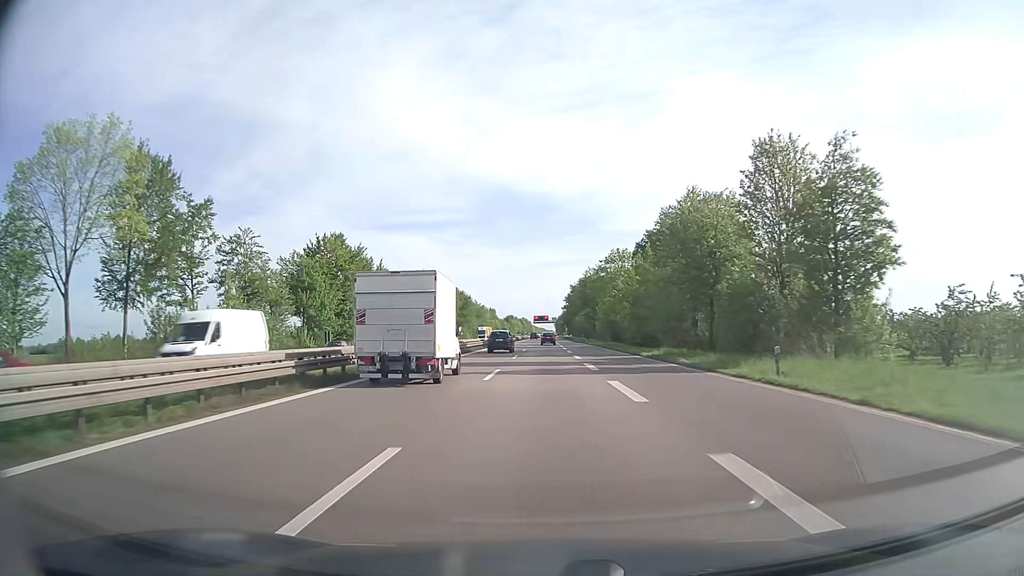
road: trunk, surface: asphalt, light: Day
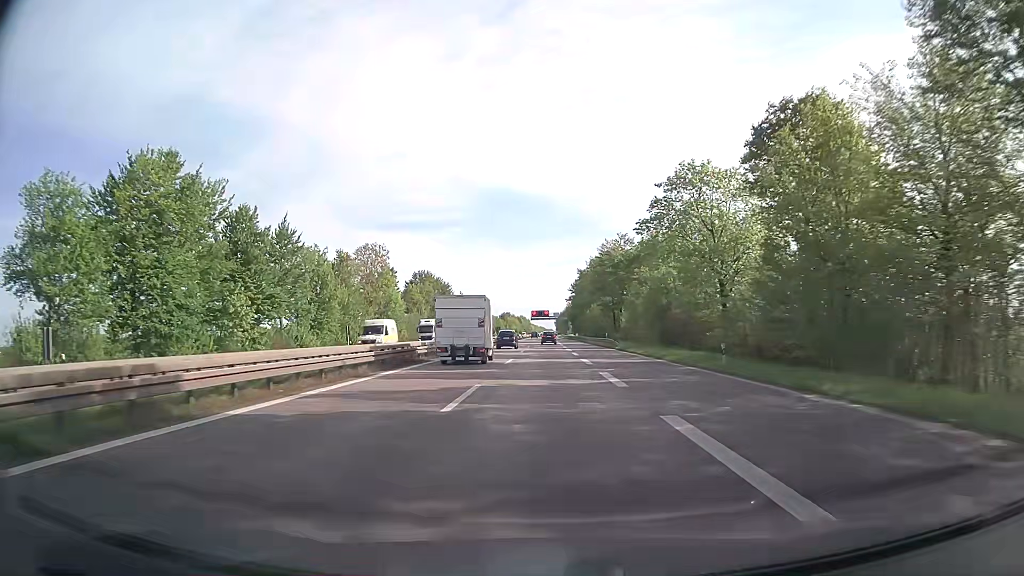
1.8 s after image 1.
(-0.1, +44.7) m; 0°
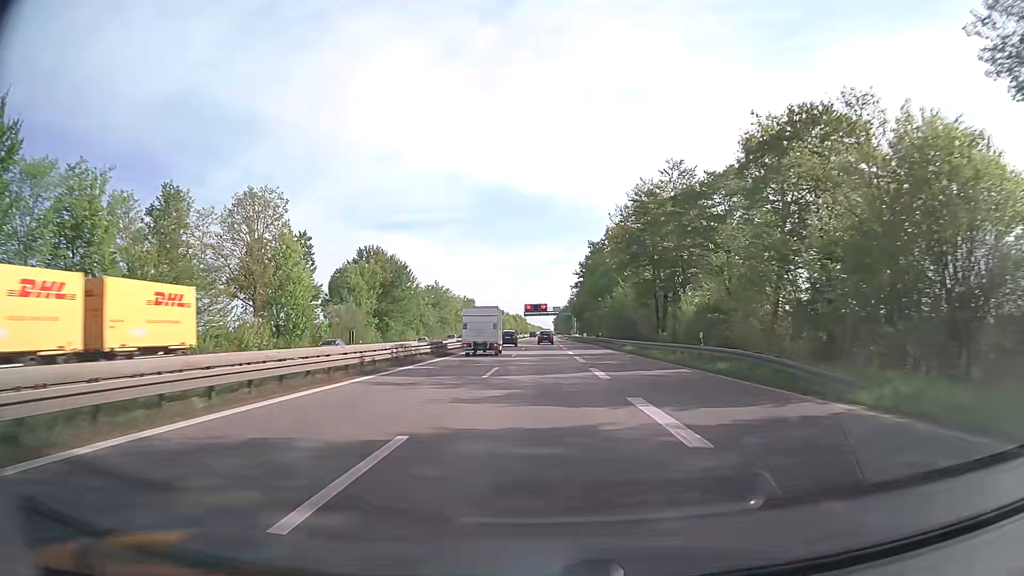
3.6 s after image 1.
(0.0, +45.0) m; 0°
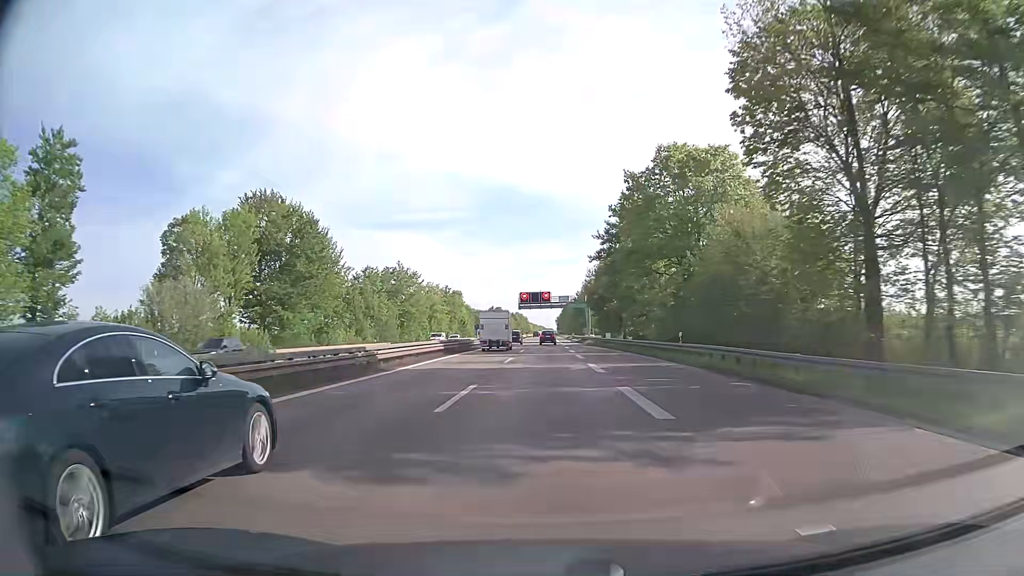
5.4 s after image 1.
(+0.1, +45.6) m; 0°
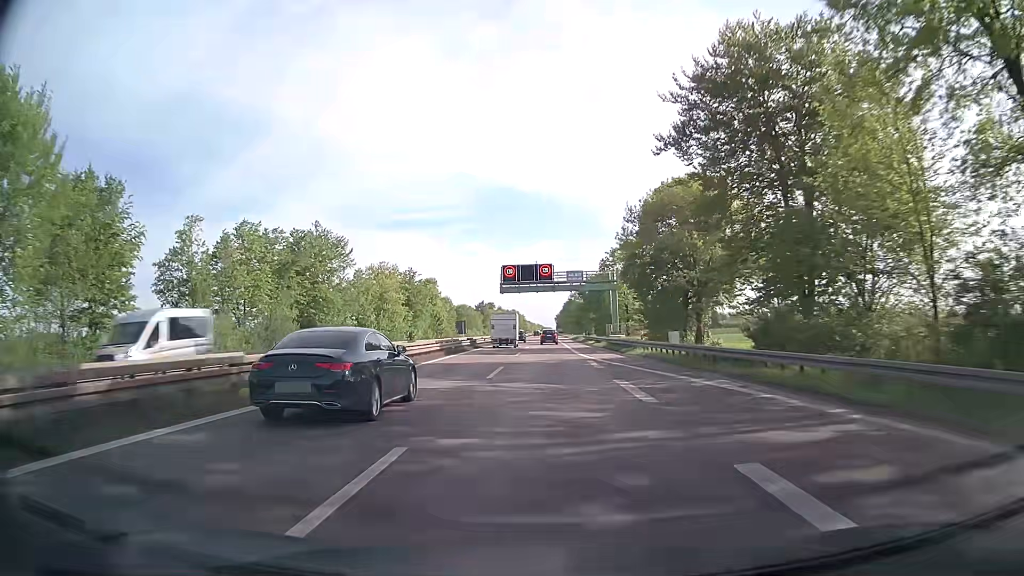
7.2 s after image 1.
(-0.1, +45.9) m; 0°
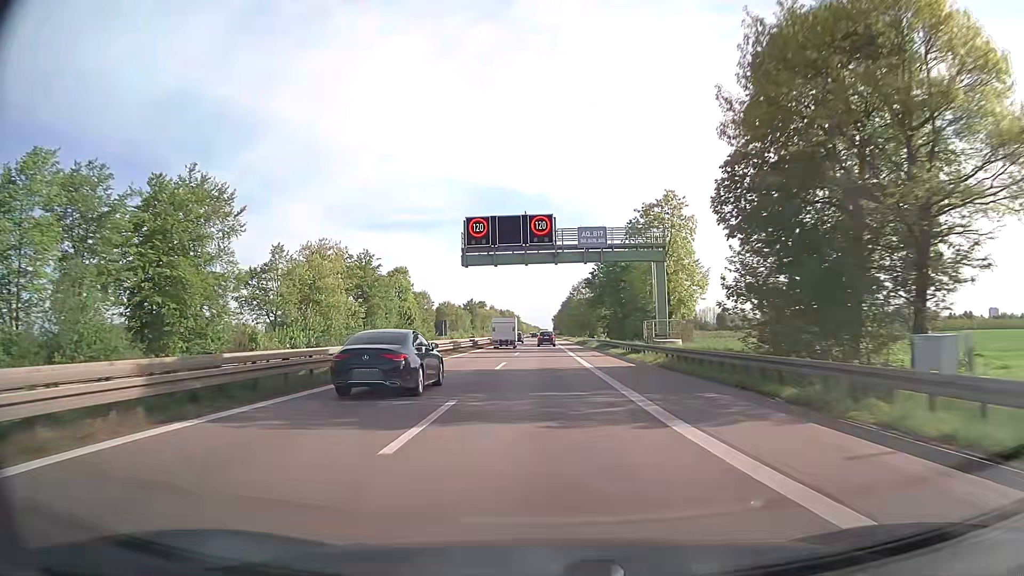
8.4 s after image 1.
(+0.1, +30.5) m; 0°
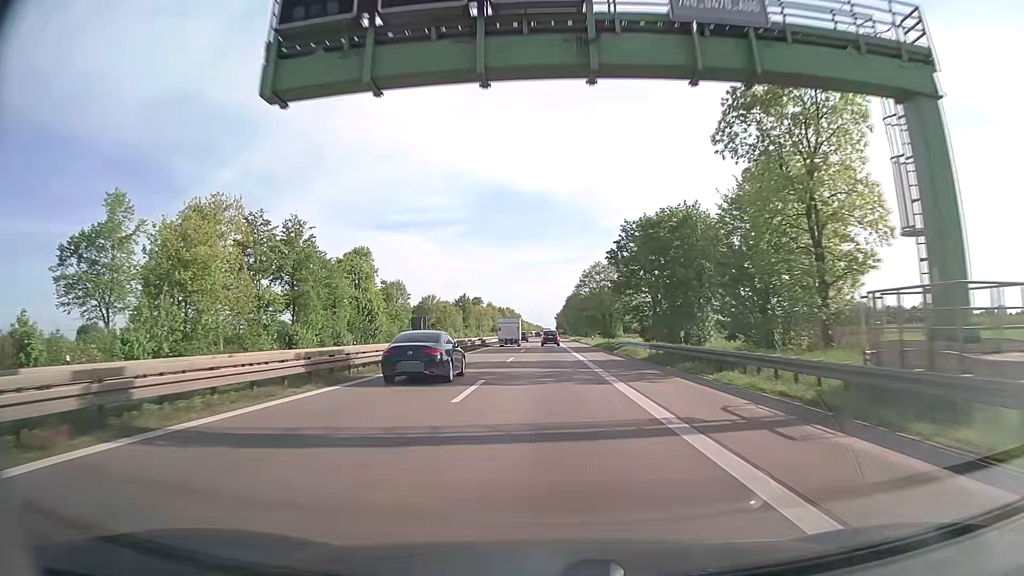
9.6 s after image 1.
(-0.1, +30.4) m; 0°
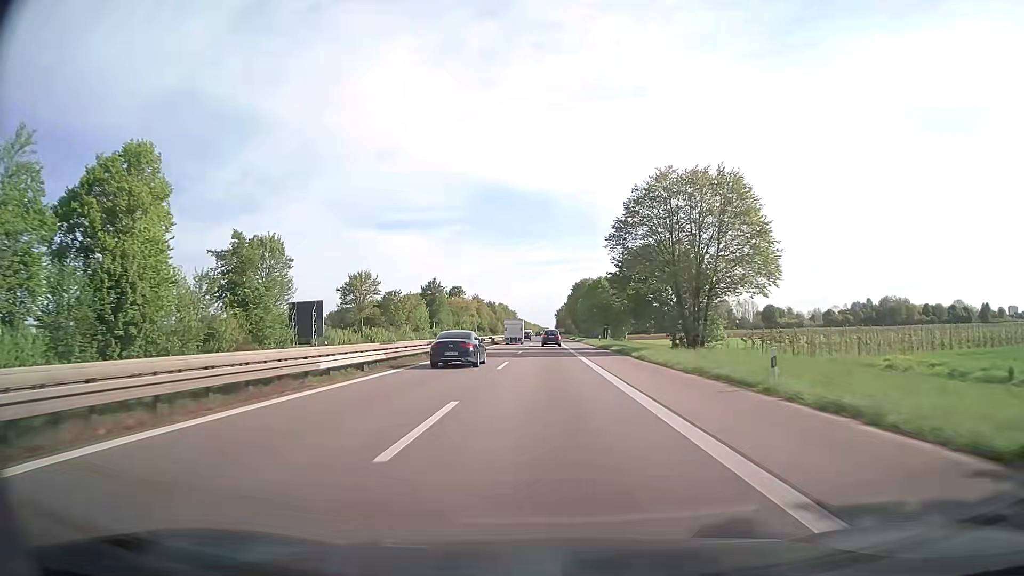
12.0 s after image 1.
(-0.1, +60.5) m; 0°
(0, +10) (0, +20) (0, +30) (0, +40) (0, +50) (0, +60) (0, +70) (0, +80) (0, +90) (0, +100) m
